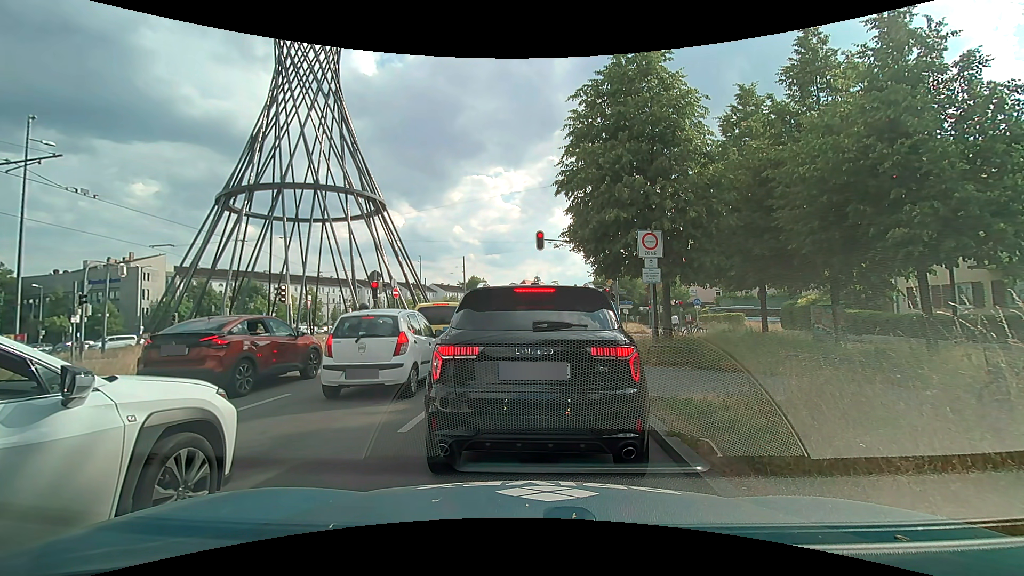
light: Day
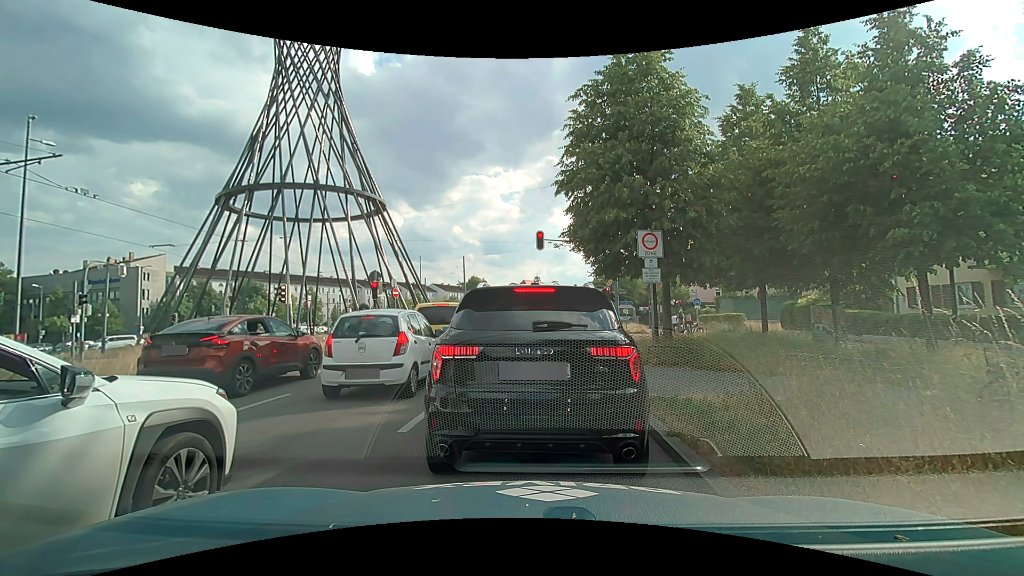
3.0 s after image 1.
(0.0, 0.0) m; 0°
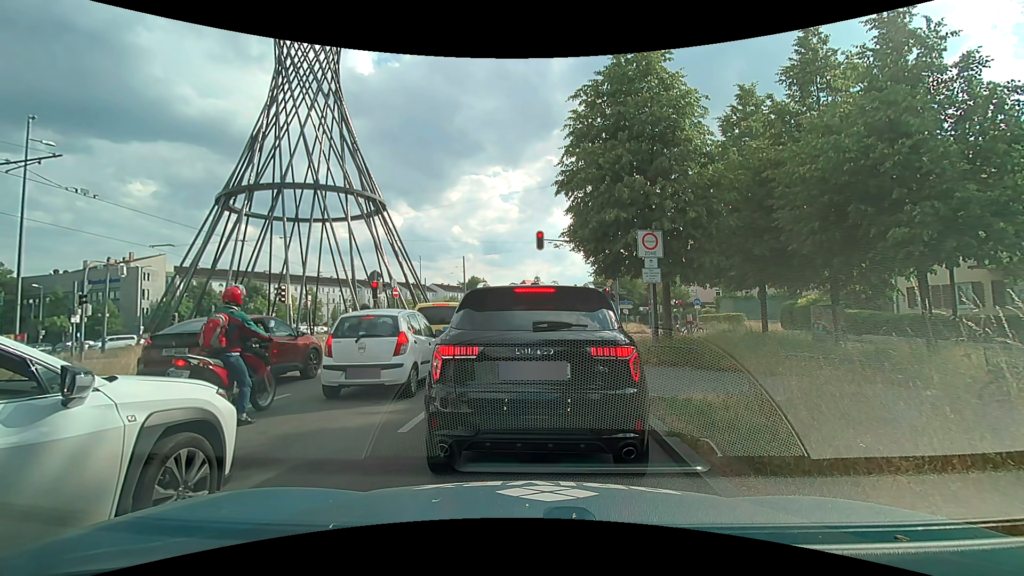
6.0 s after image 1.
(0.0, 0.0) m; 0°
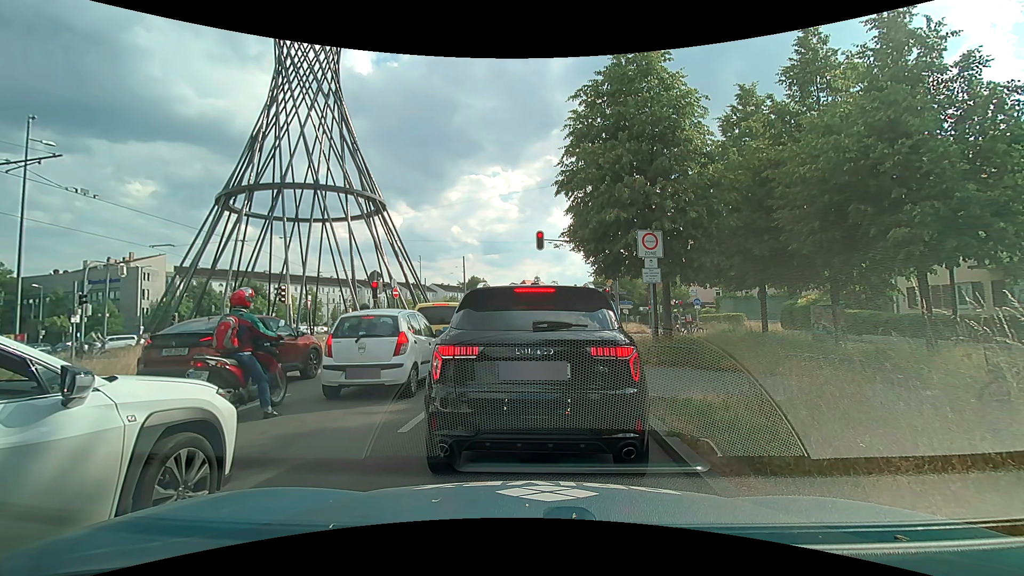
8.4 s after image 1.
(0.0, 0.0) m; 0°
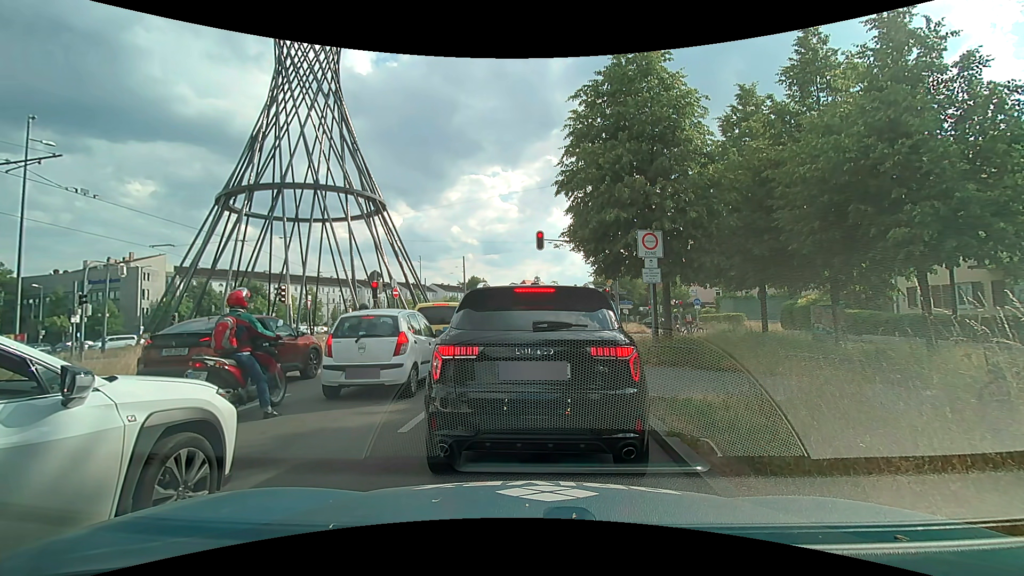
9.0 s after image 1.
(0.0, 0.0) m; 0°
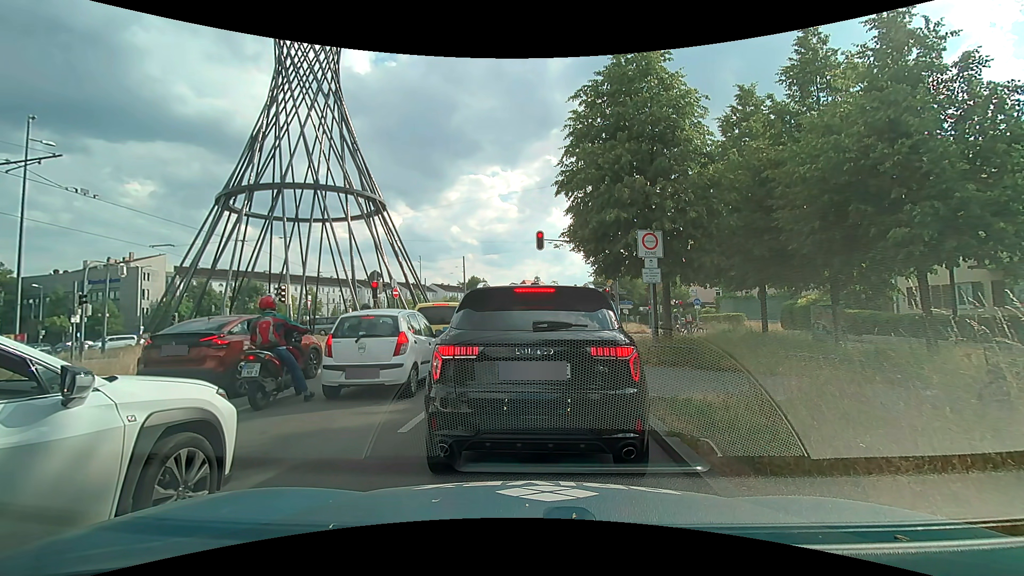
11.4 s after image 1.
(0.0, 0.0) m; 0°
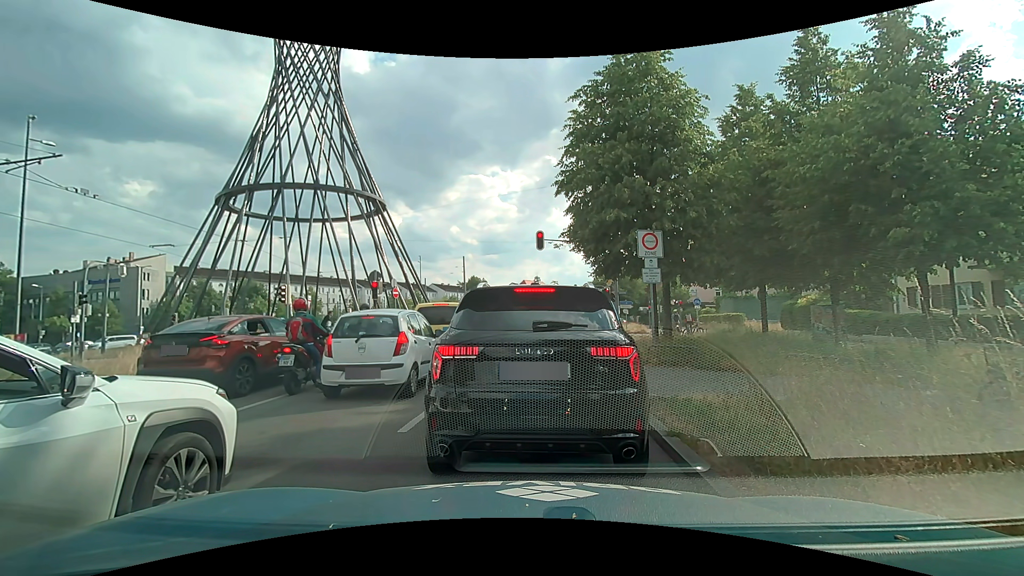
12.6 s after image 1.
(0.0, 0.0) m; 0°
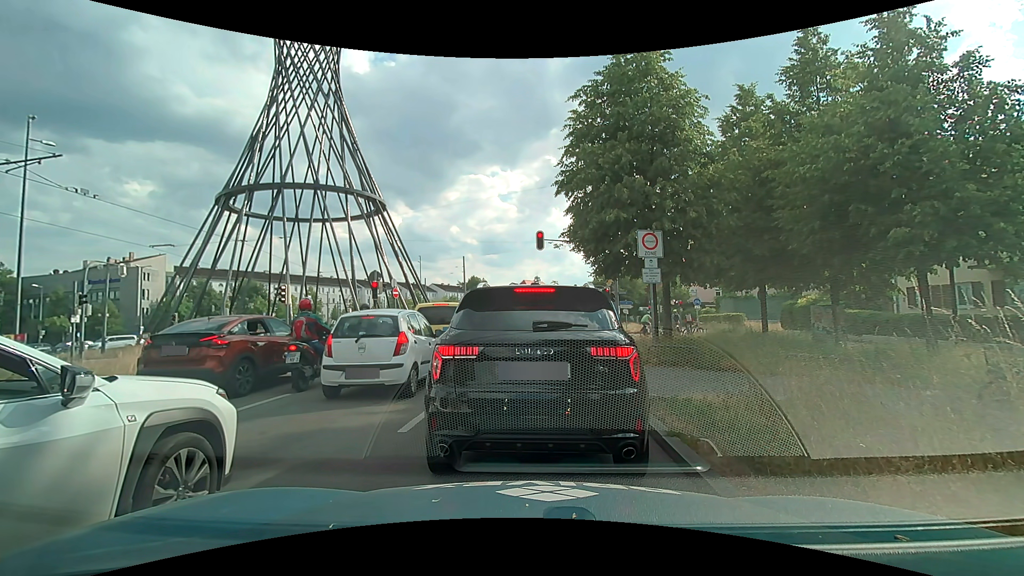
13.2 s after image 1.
(0.0, 0.0) m; 0°
